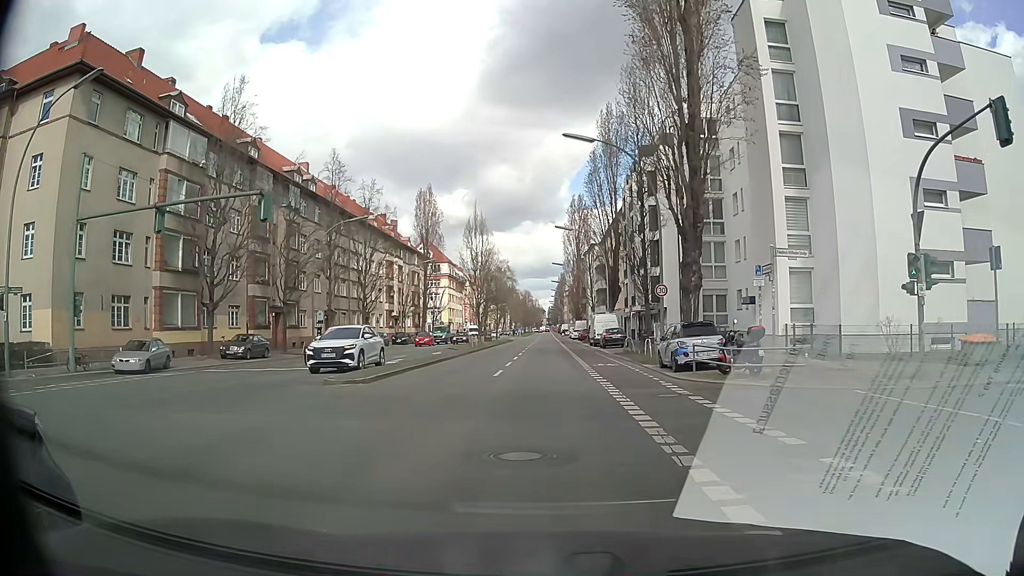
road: secondary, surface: asphalt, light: Day
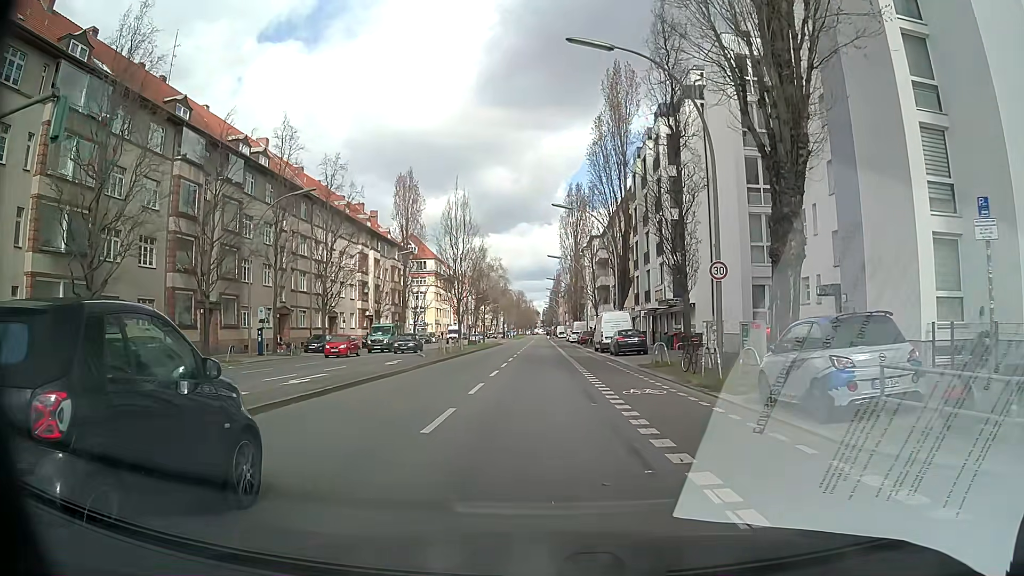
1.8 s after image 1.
(+0.1, +11.6) m; +1°
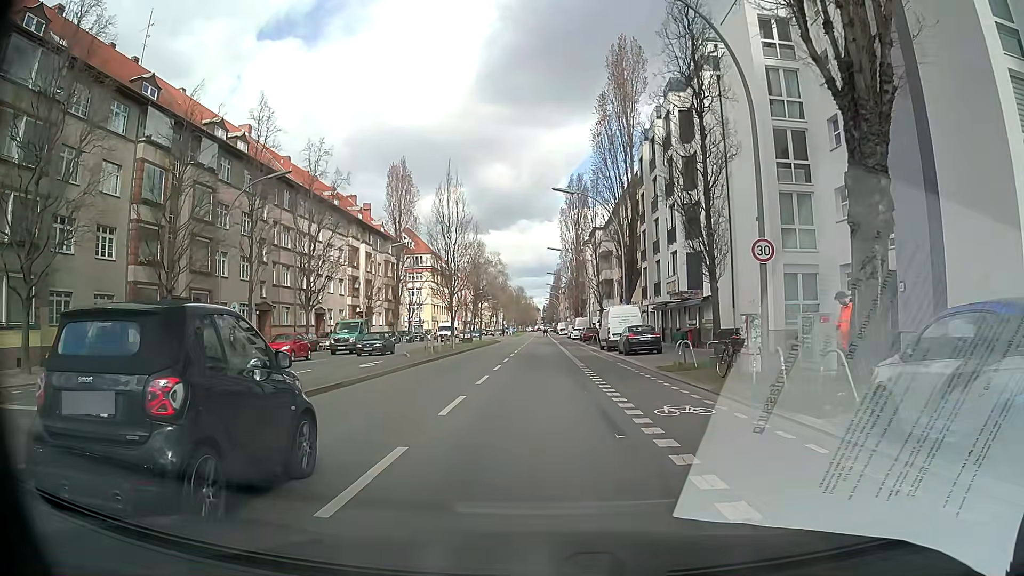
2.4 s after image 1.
(0.0, +4.4) m; +1°
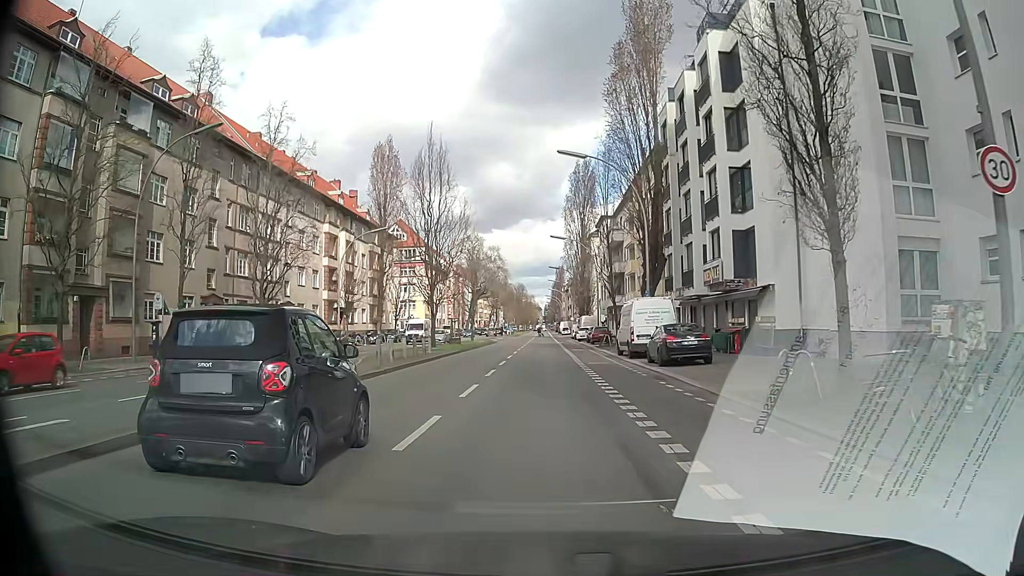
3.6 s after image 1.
(-0.2, +9.5) m; -2°
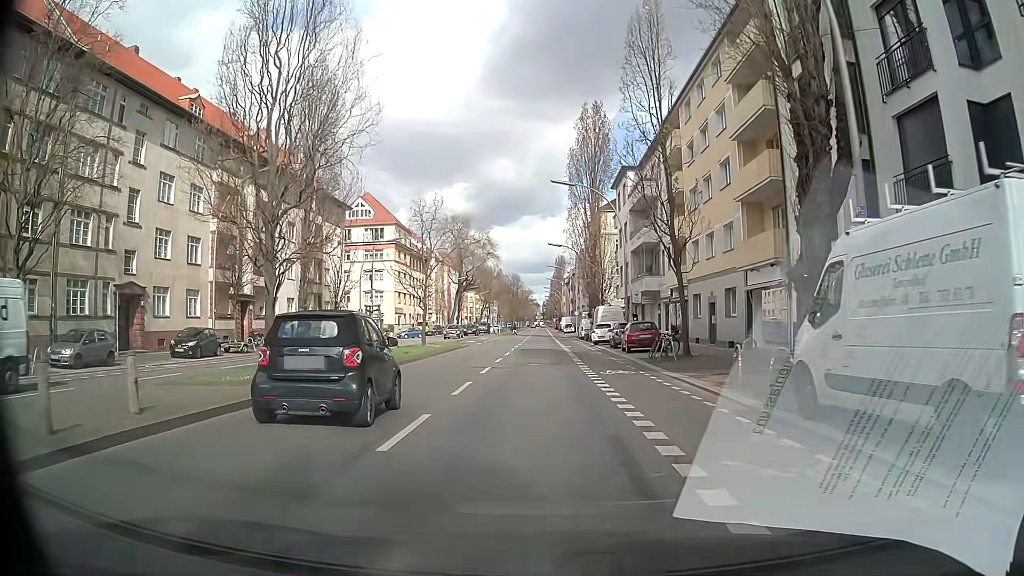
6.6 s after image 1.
(+0.3, +24.2) m; +1°
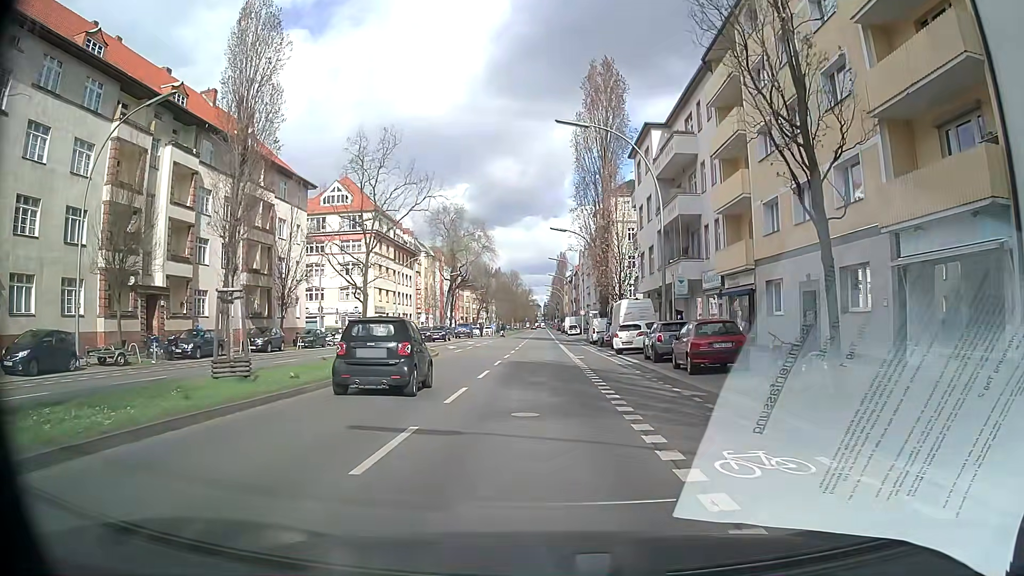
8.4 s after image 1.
(0.0, +13.0) m; -1°
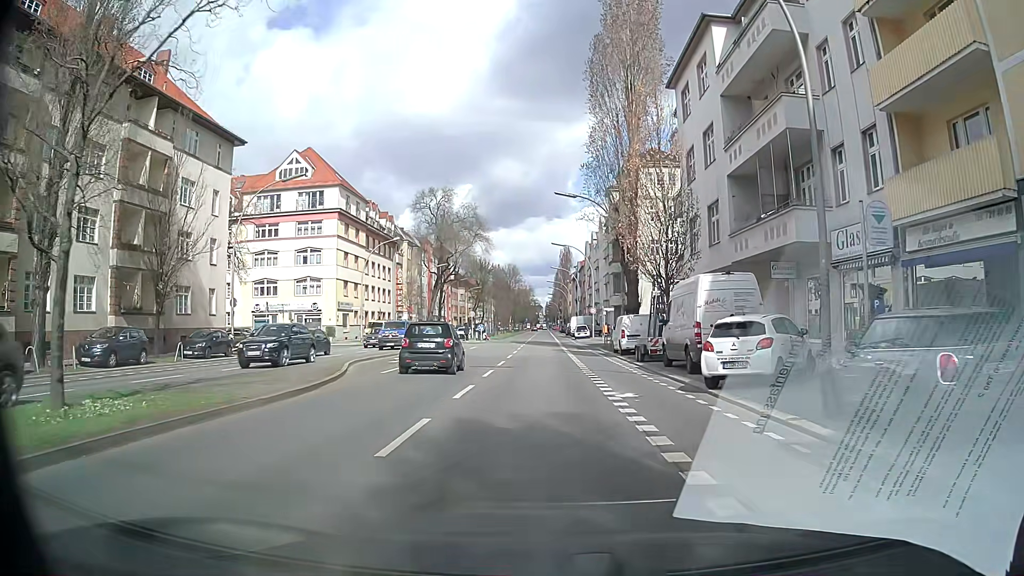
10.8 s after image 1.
(+0.3, +17.2) m; +1°
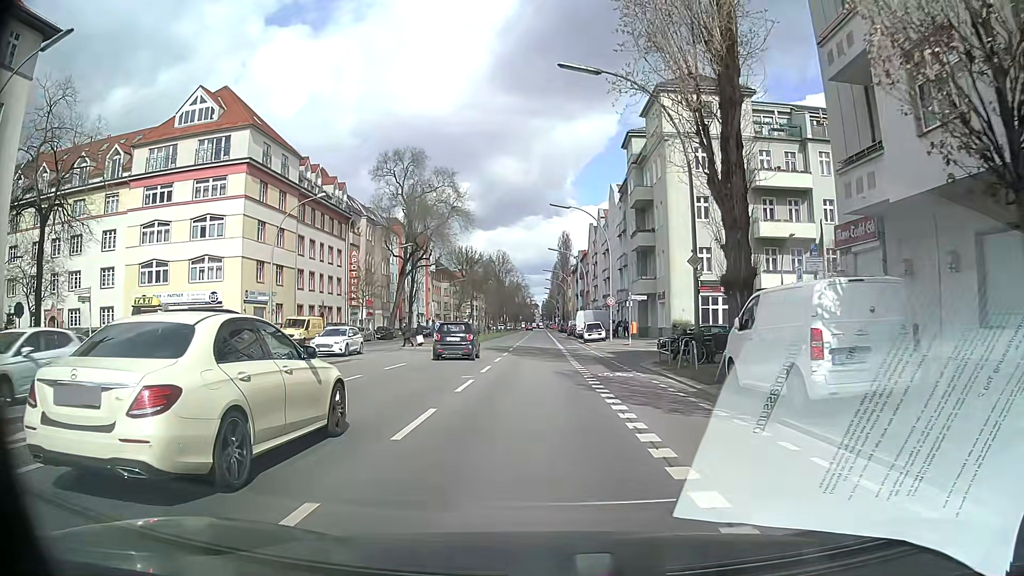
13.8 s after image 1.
(0.0, +23.1) m; 0°
(0, +10) (0, +20) (0, +30) (0, +40) (0, +50) (-1, +60) (-1, +70) (-1, +80) (-1, +90) (-1, +100) m
